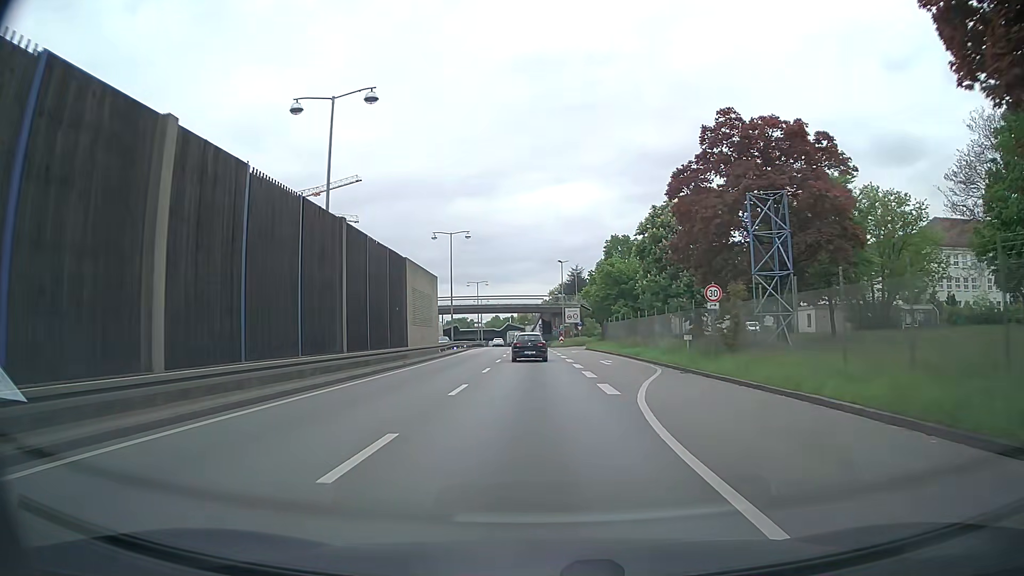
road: trunk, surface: asphalt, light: Day
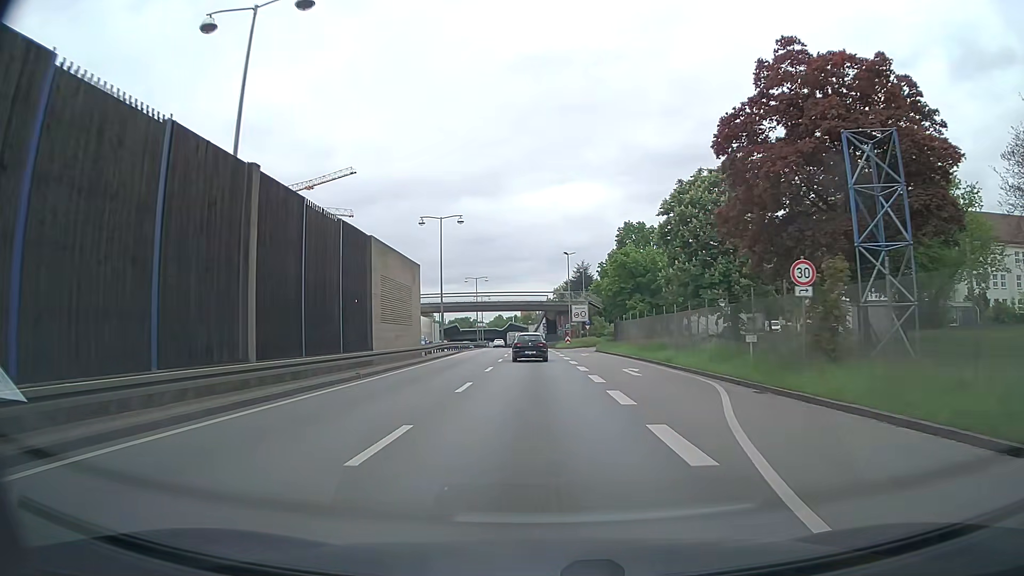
(0.0, +8.1) m; 0°
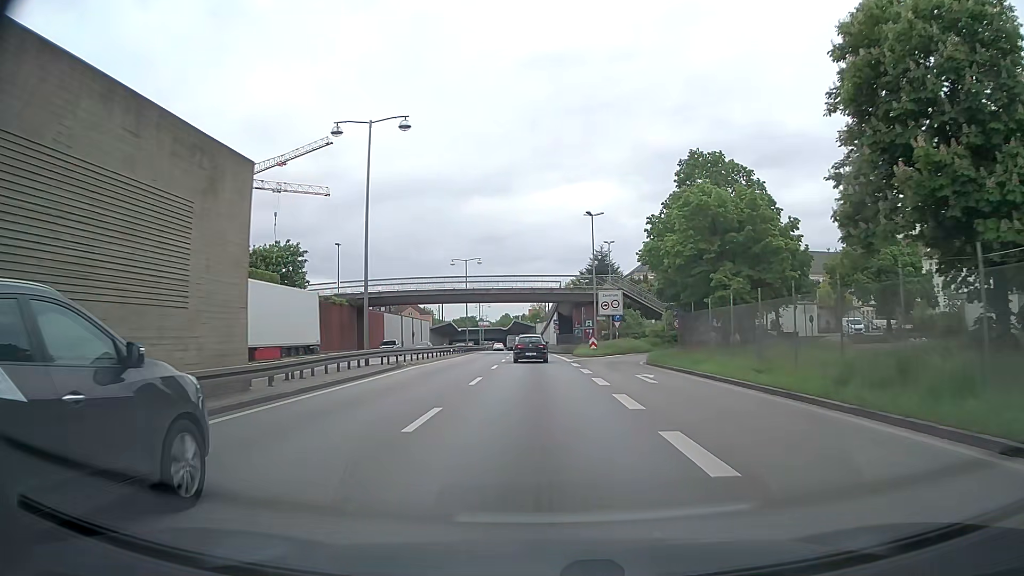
(-0.4, +24.5) m; -1°
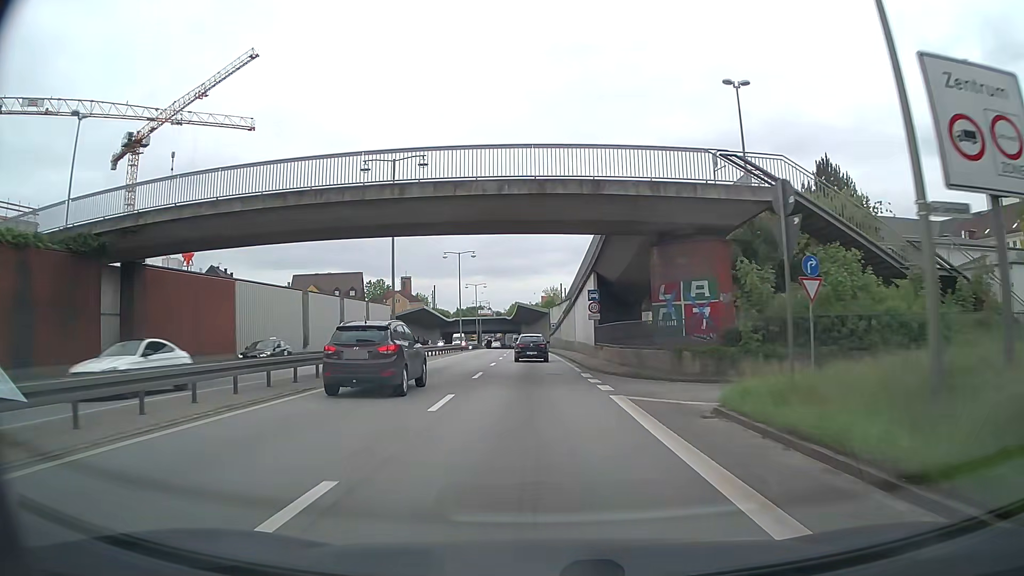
(-0.6, +42.4) m; -1°
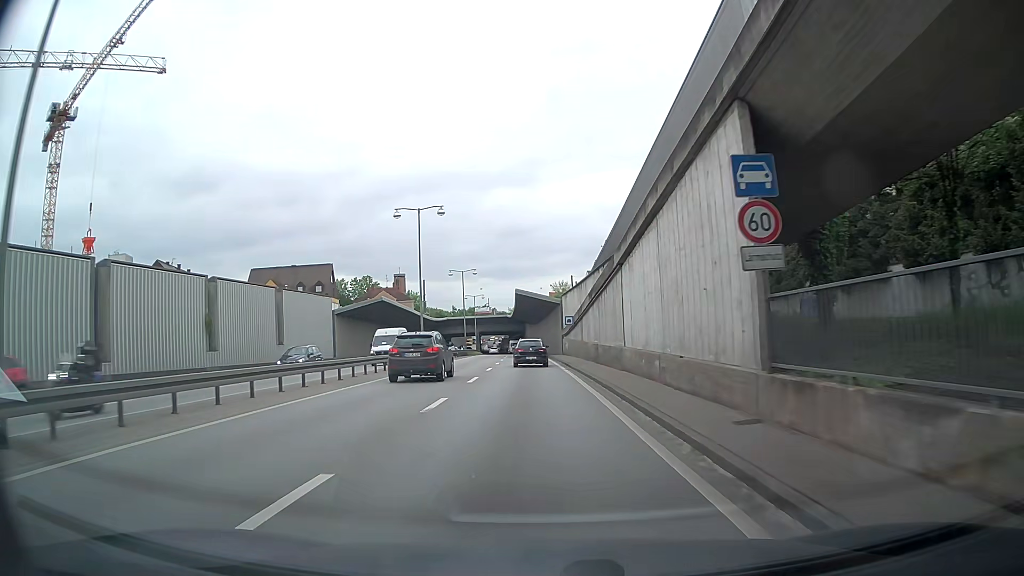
(-0.1, +26.6) m; -1°
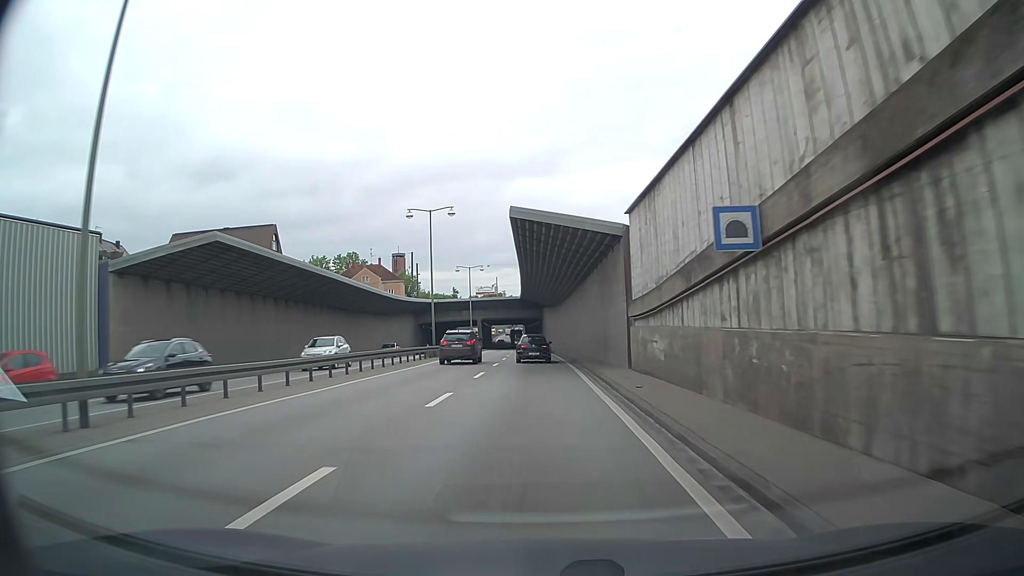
(-0.3, +35.9) m; -1°
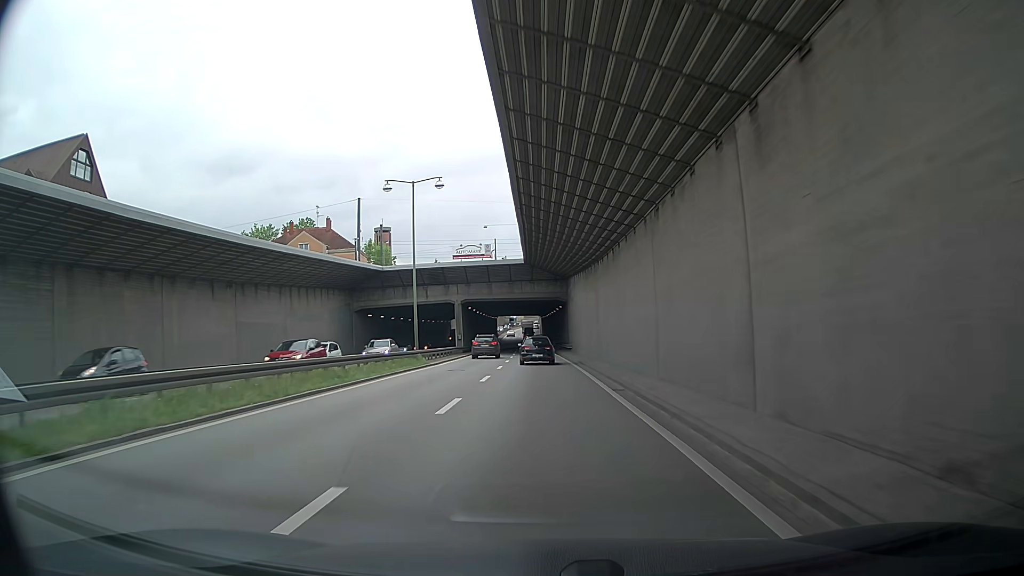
(-0.9, +45.7) m; -2°
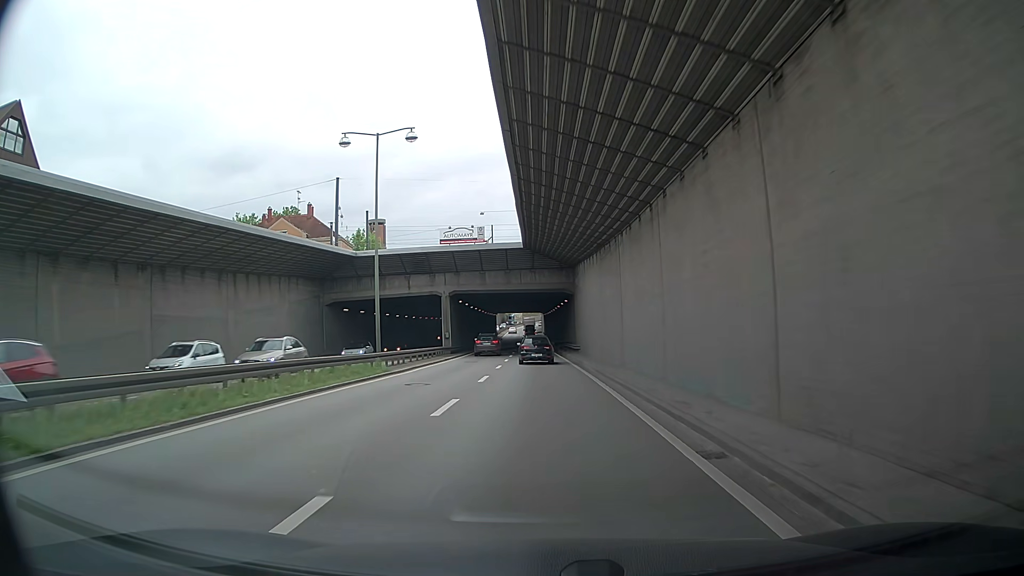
(0.0, +9.4) m; 0°
(0, +10) (0, +20) (0, +30) (-1, +40) (-1, +50) (-2, +60) (-2, +70) (-2, +80) (-2, +90) (-1, +100) m
